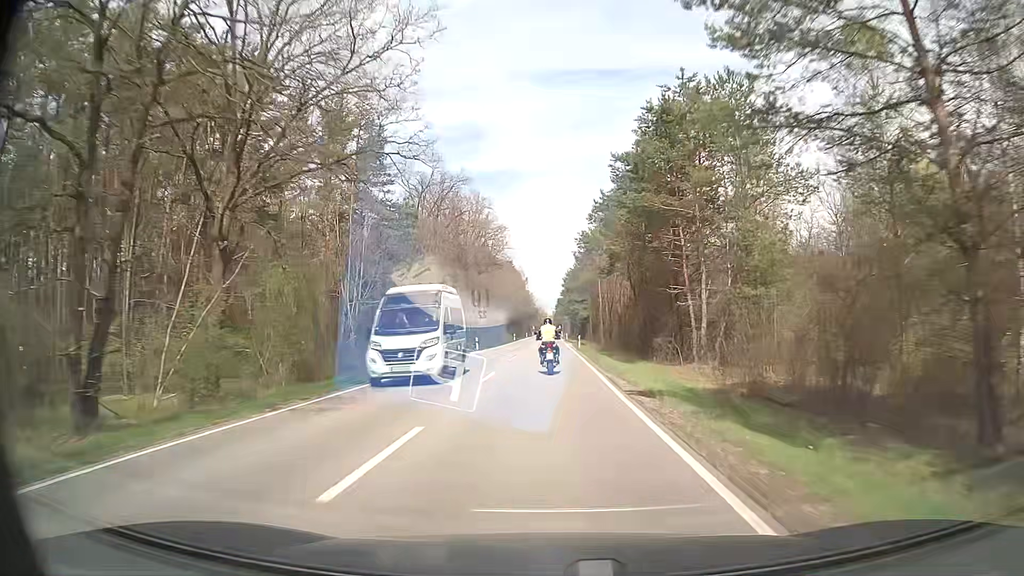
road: secondary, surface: asphalt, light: Day
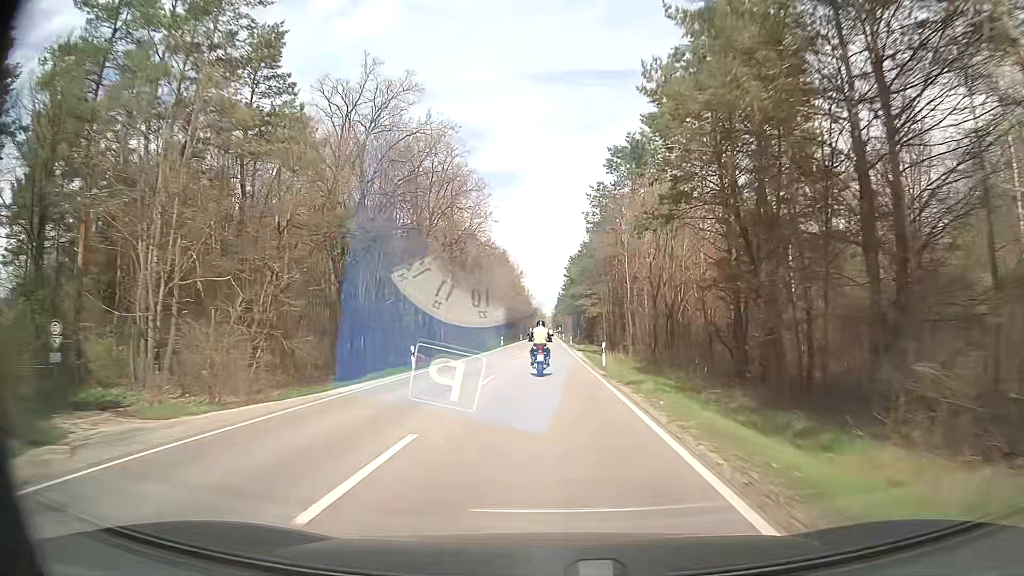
(+0.1, +24.7) m; 0°
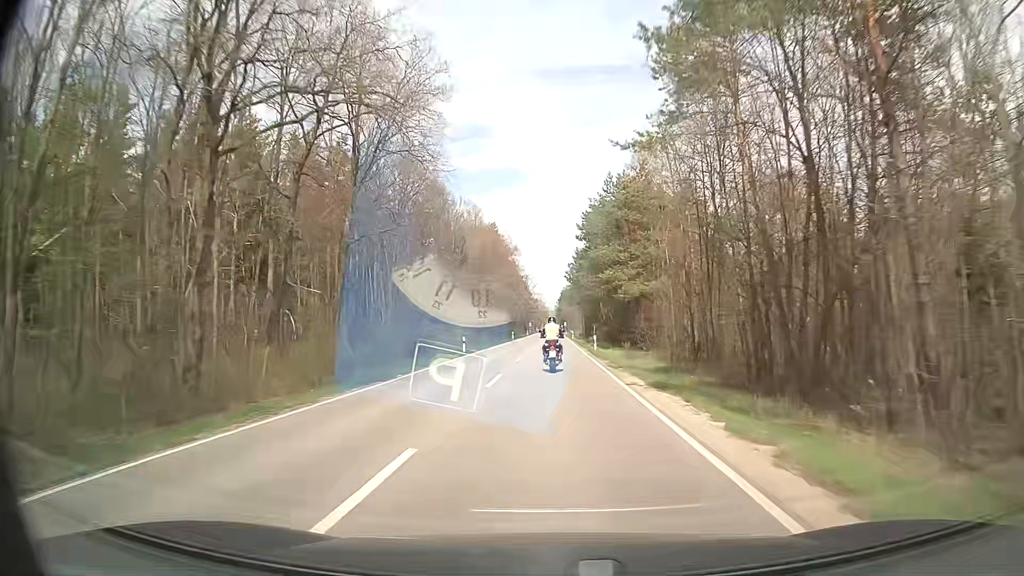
(+0.1, +37.2) m; 0°
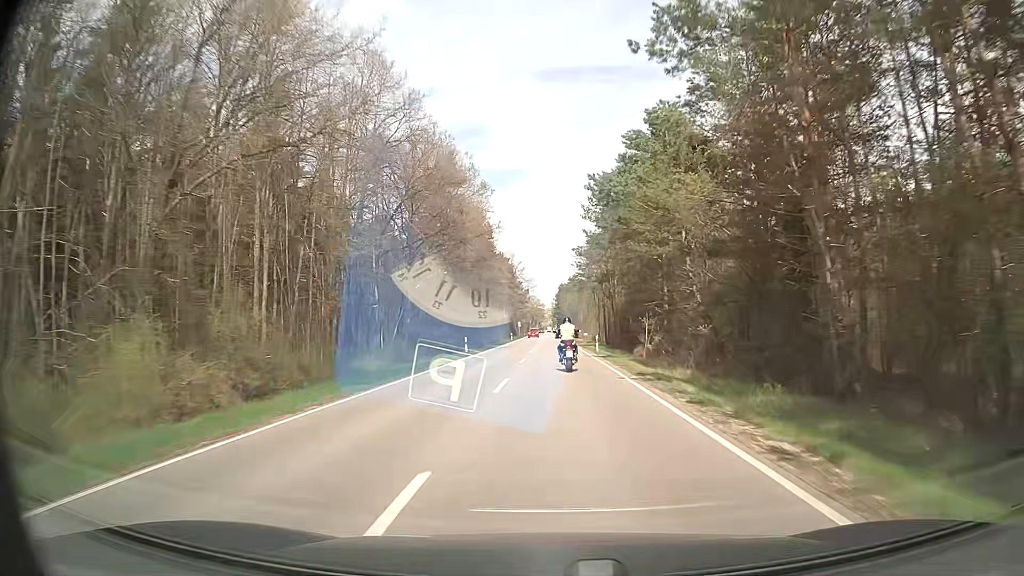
(-0.3, +49.3) m; 0°
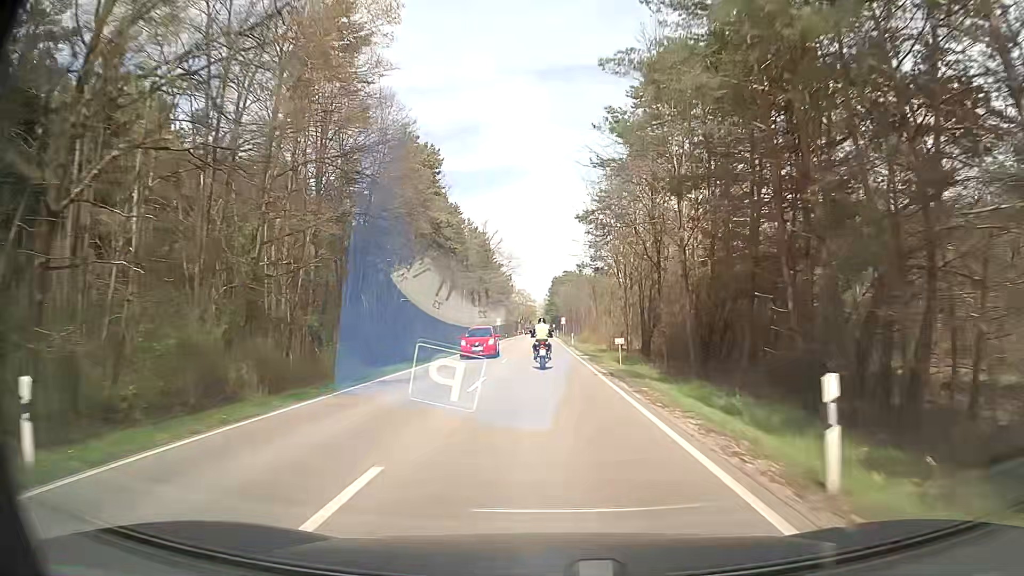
(+0.6, +35.9) m; +1°
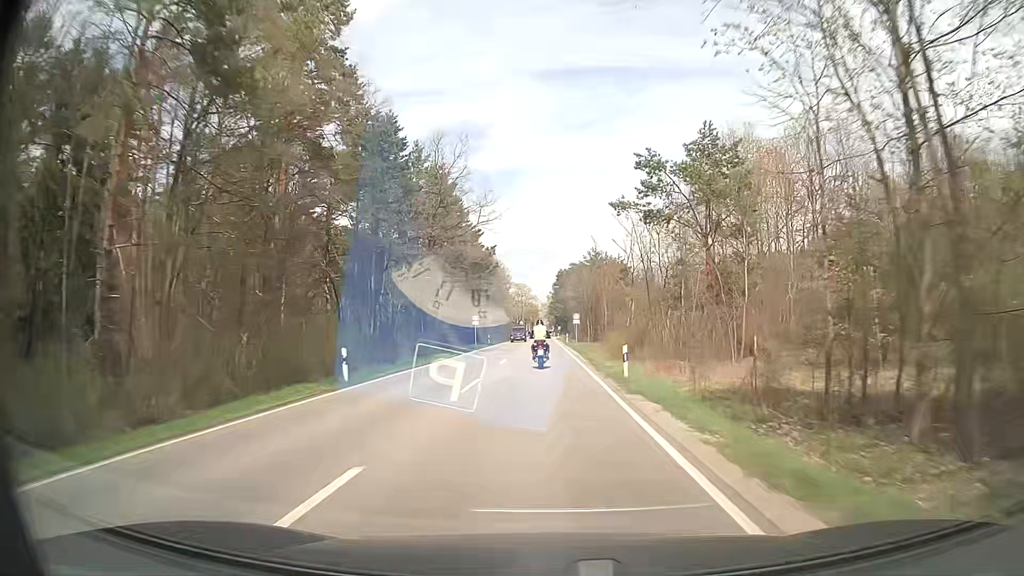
(-0.4, +36.4) m; -1°
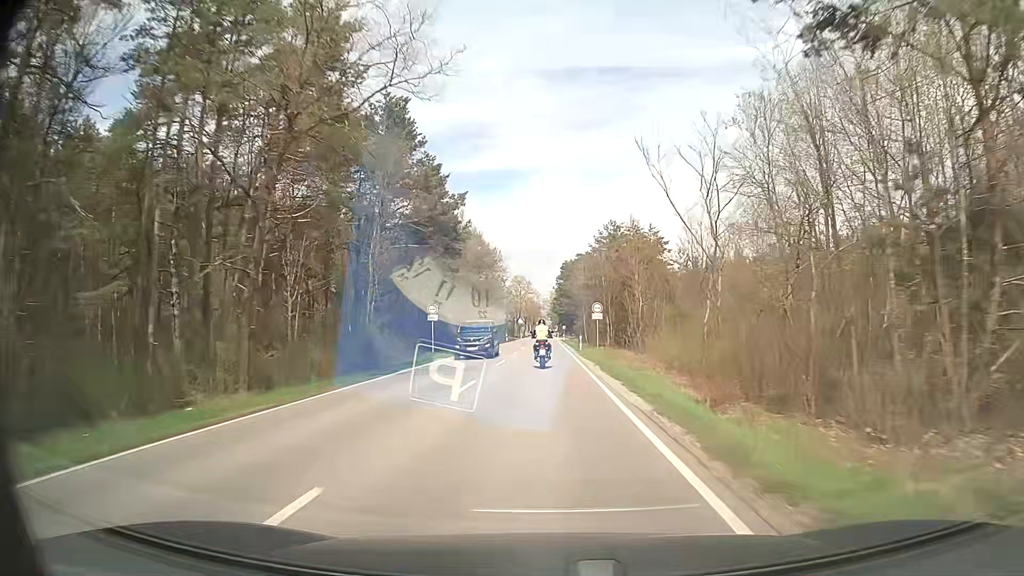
(+0.1, +25.1) m; 0°
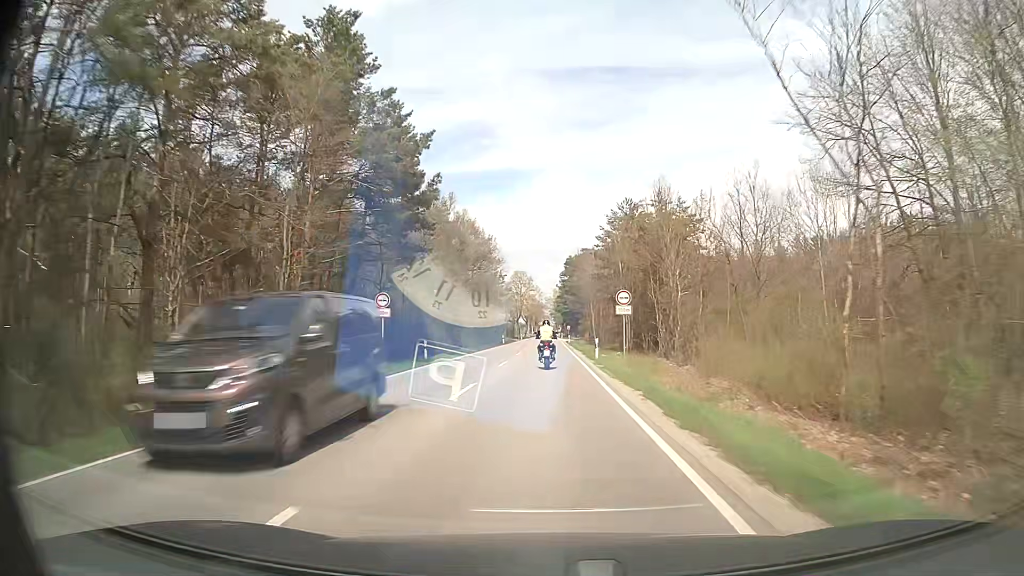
(0.0, +12.7) m; 0°
